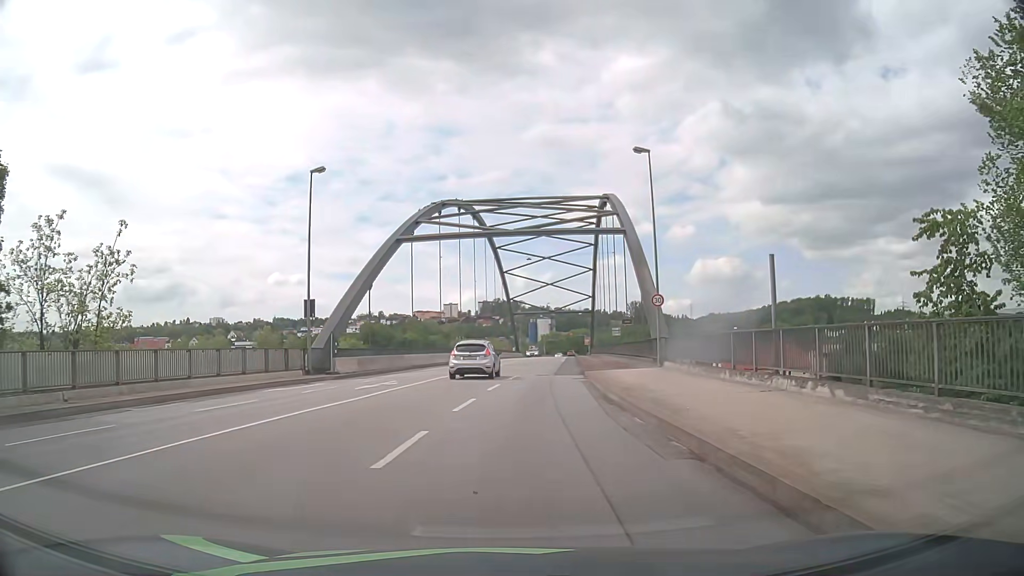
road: primary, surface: asphalt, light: Day
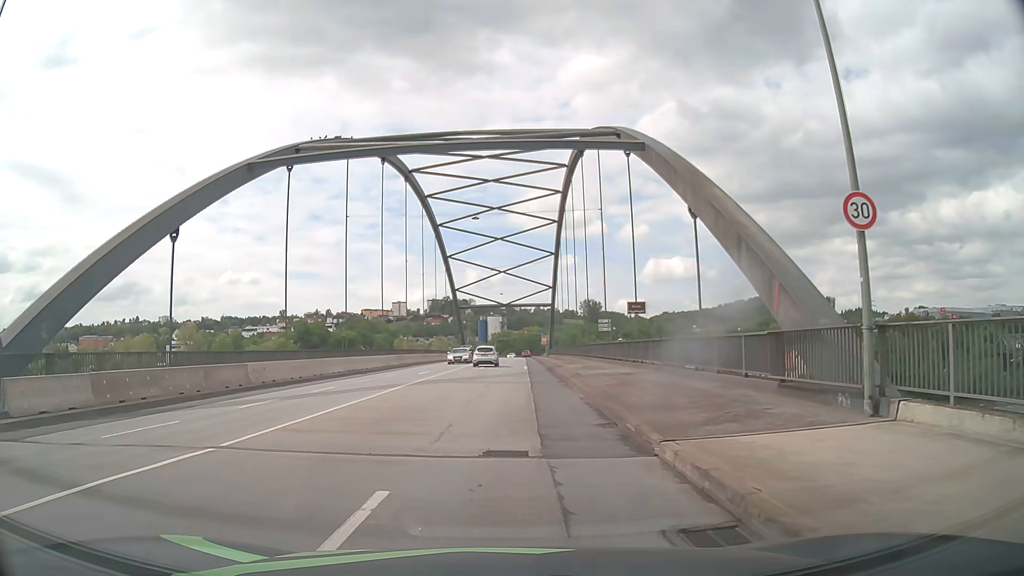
(+0.9, +21.6) m; +4°
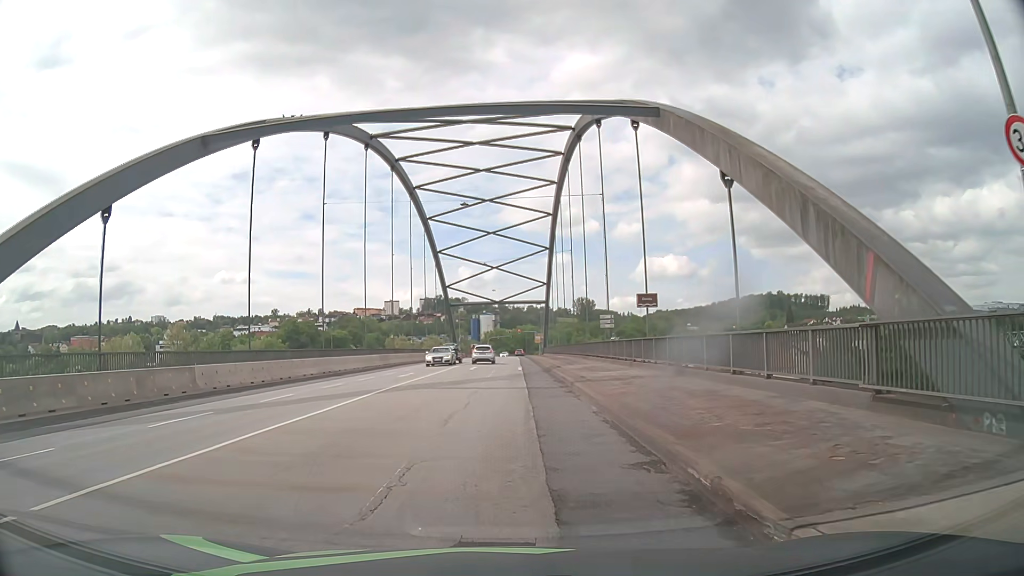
(0.0, +4.2) m; +1°
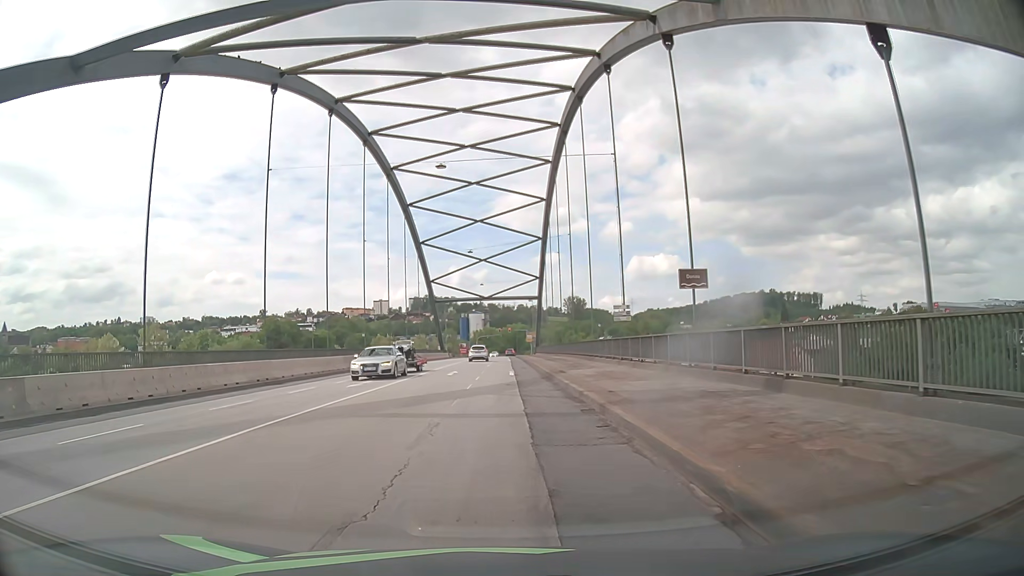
(0.0, +8.8) m; 0°
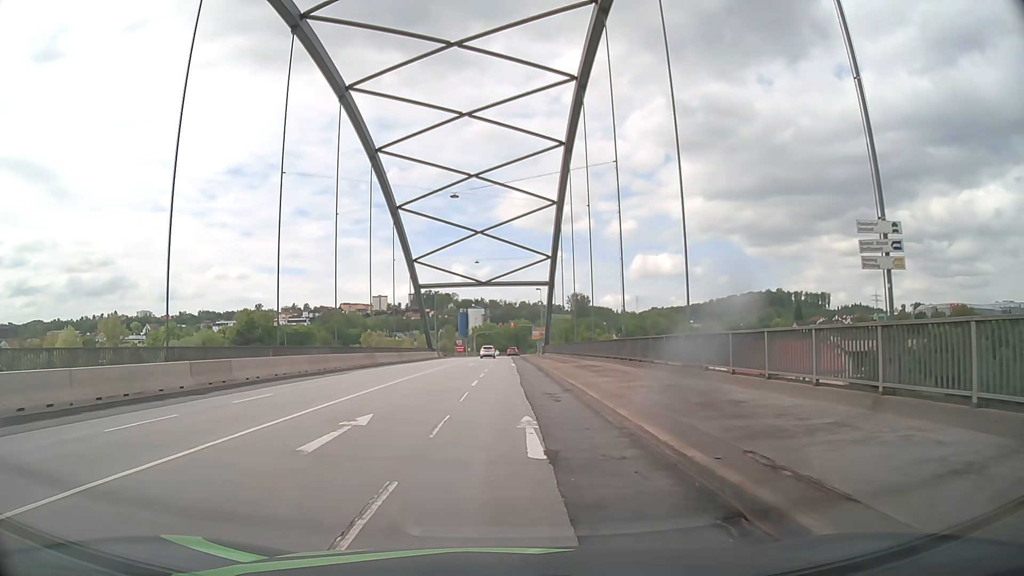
(0.0, +22.8) m; 0°
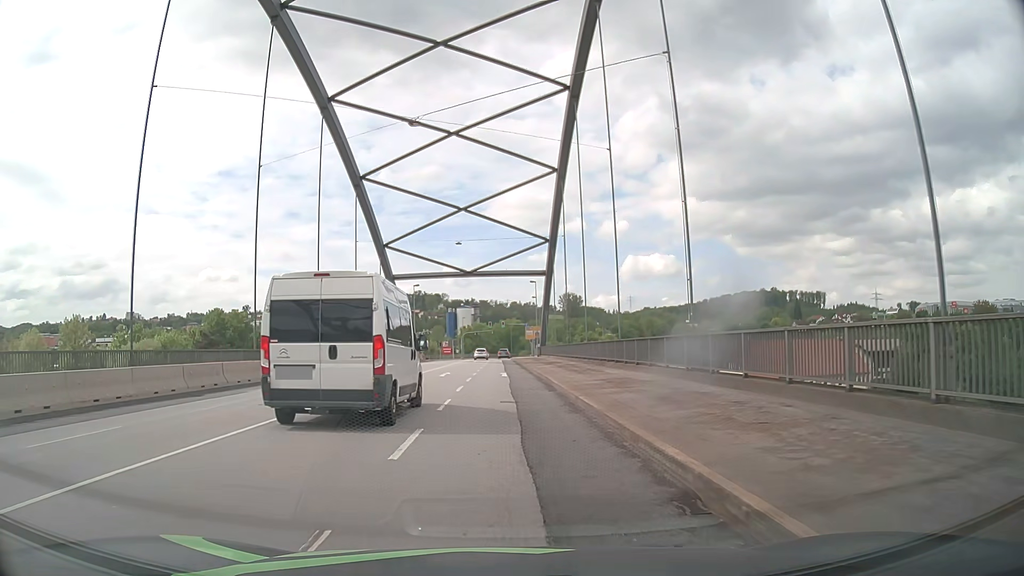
(+0.2, +13.8) m; +1°
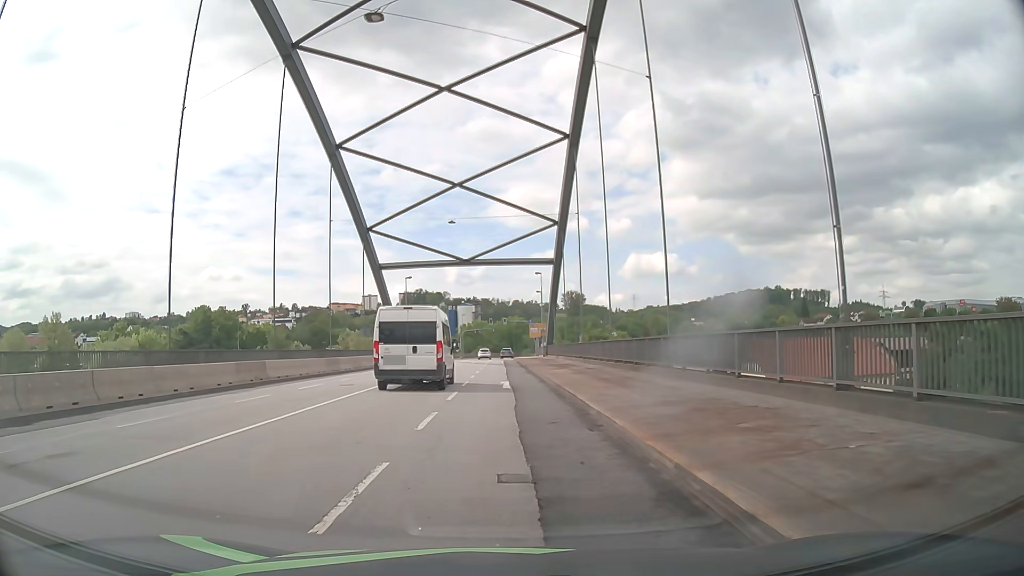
(-0.1, +9.3) m; 0°
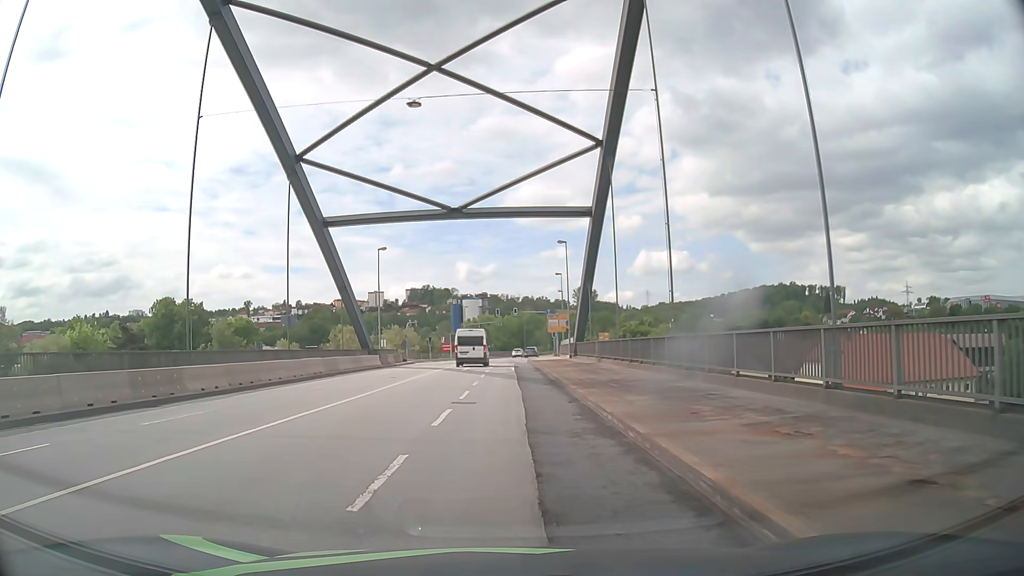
(-0.2, +23.4) m; -1°
(0, +10) (0, +20) (0, +30) (0, +40) (0, +50) (+1, +60) (+1, +70) (+1, +80) (+2, +90) (+3, +100) m
